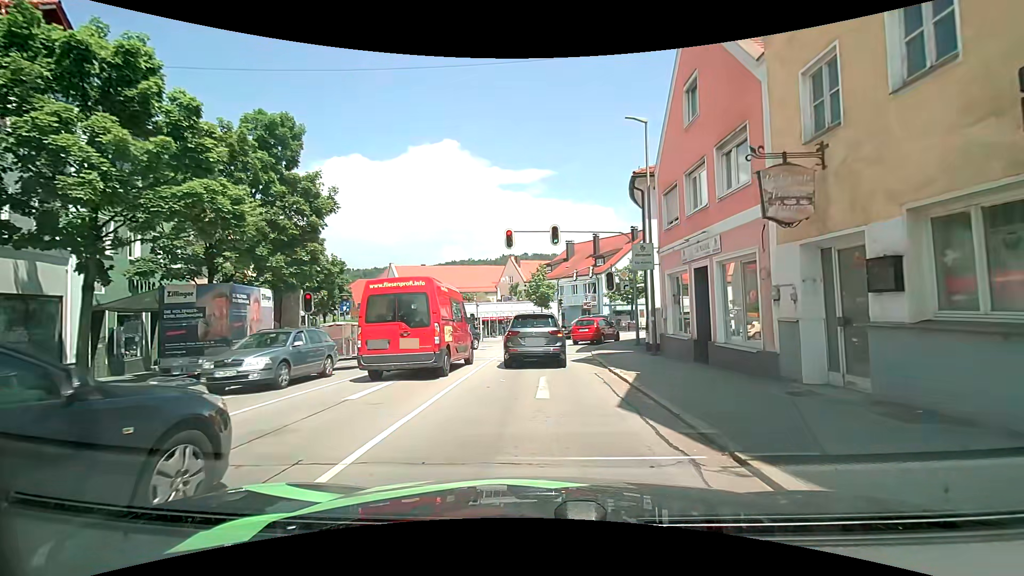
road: tertiary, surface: asphalt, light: Day
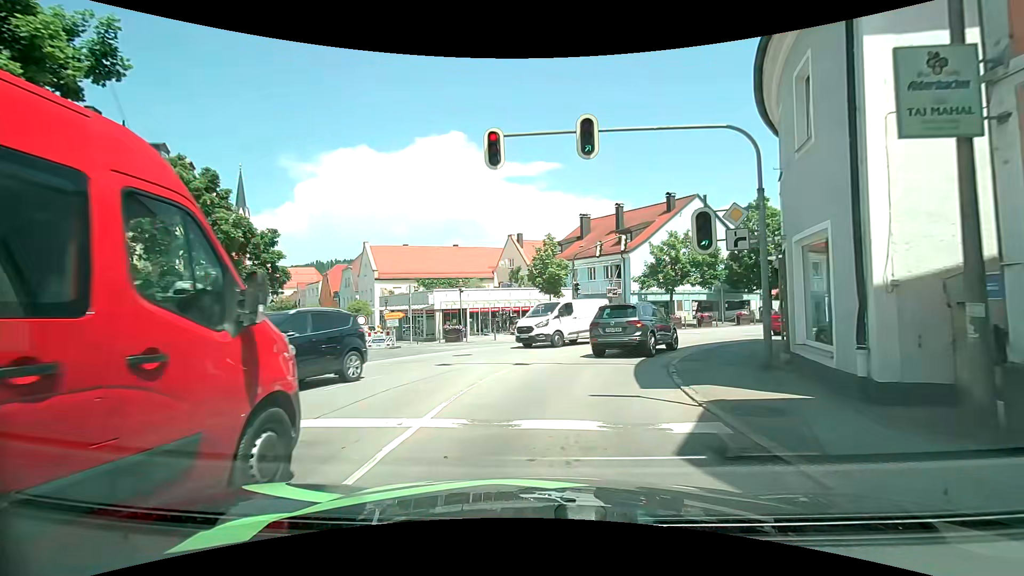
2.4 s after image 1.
(-0.8, +12.7) m; -3°
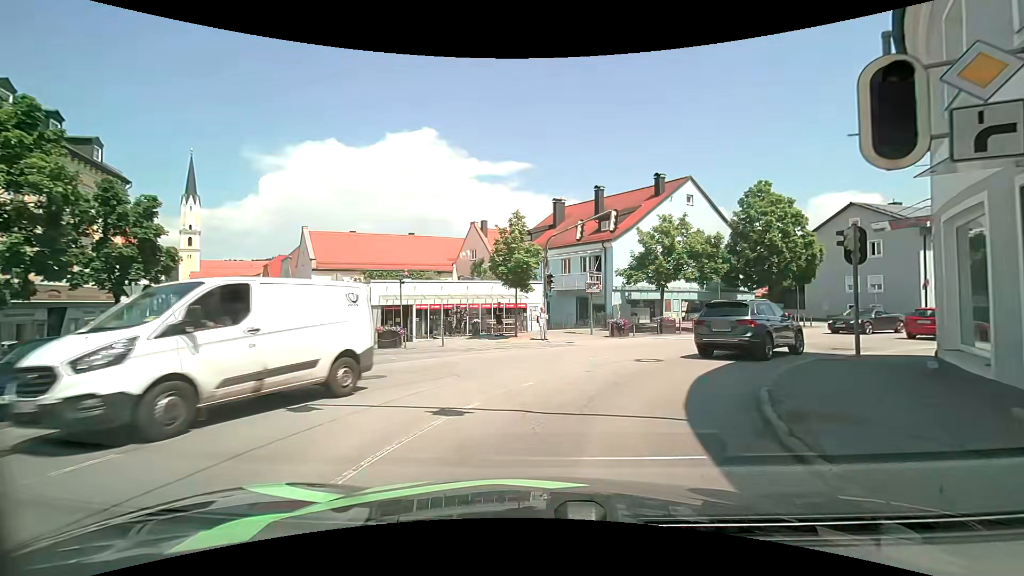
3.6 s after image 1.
(+0.3, +7.0) m; +5°
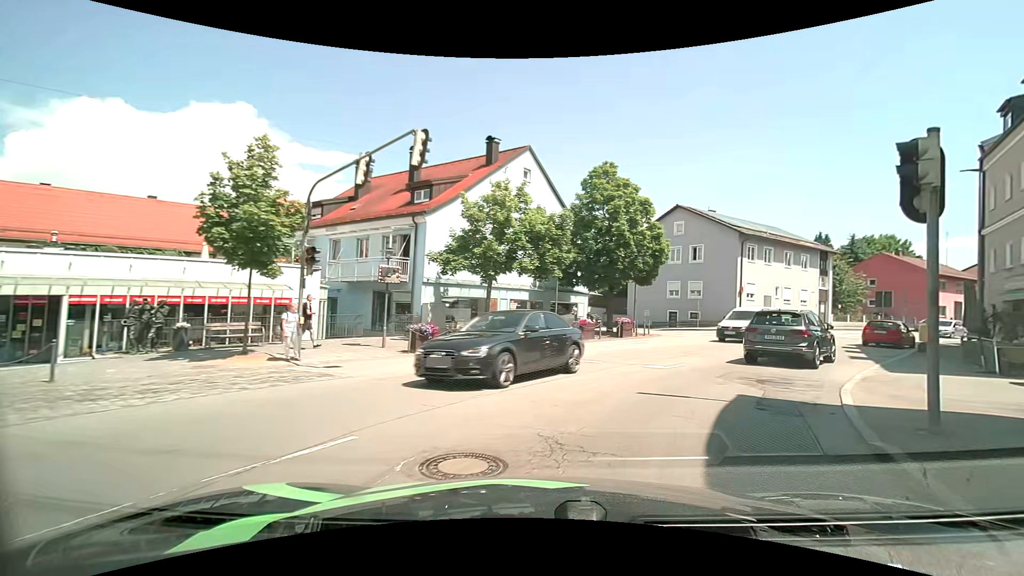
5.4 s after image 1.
(+1.3, +9.6) m; +20°
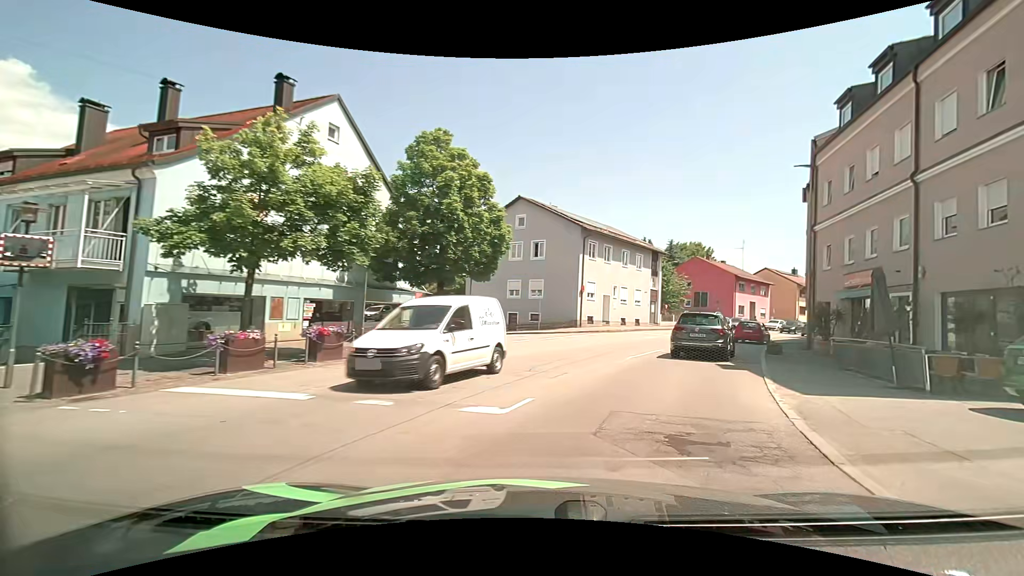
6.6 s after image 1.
(+0.8, +6.3) m; +16°
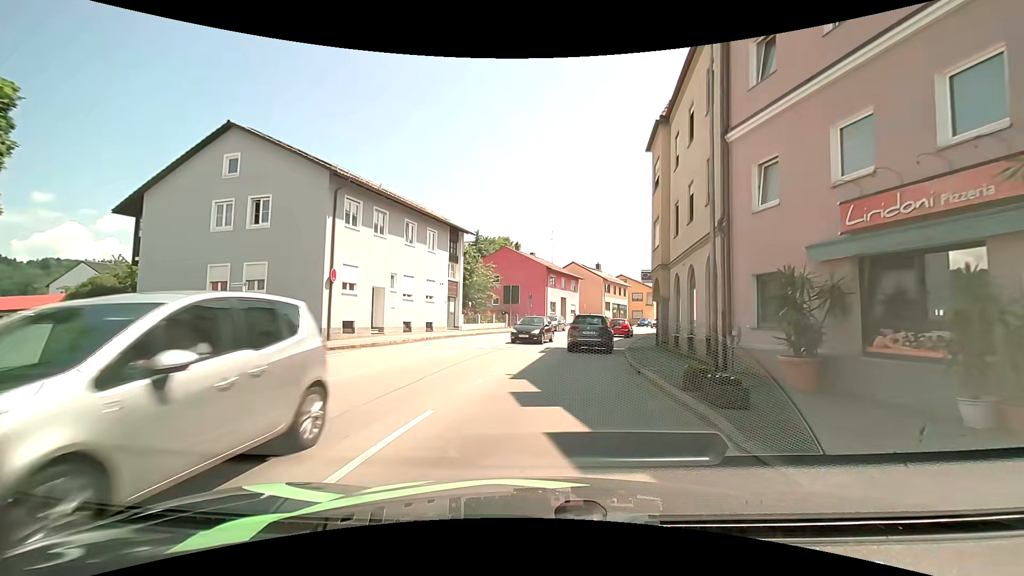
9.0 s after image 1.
(+3.5, +14.5) m; +23°
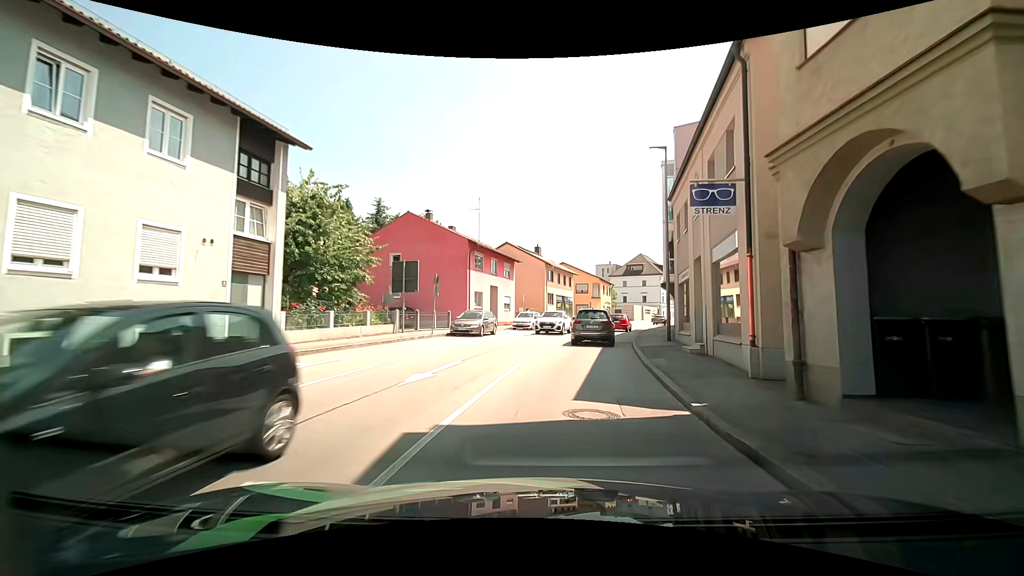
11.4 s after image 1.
(+0.5, +18.2) m; +6°
